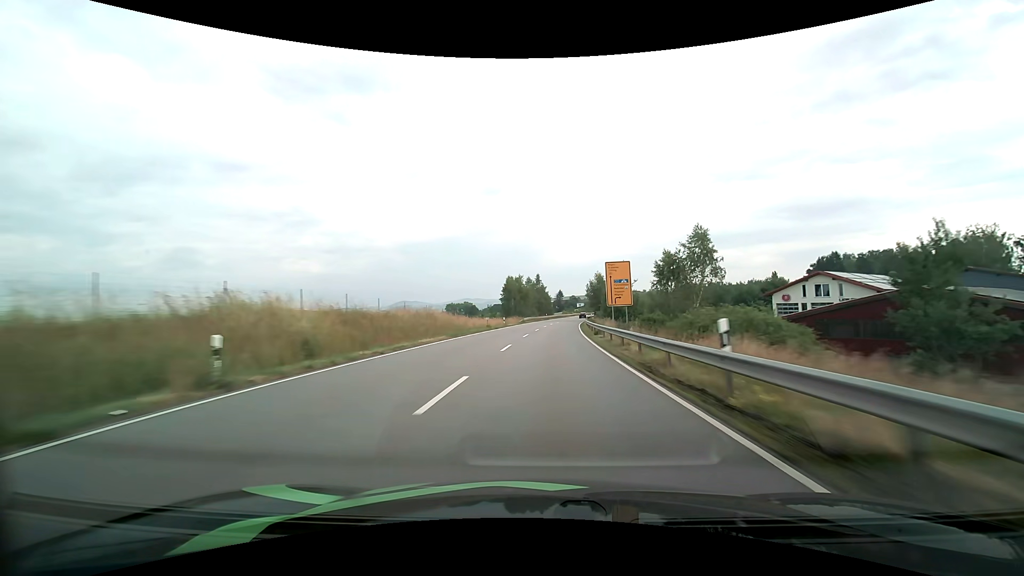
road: primary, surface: asphalt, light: Day
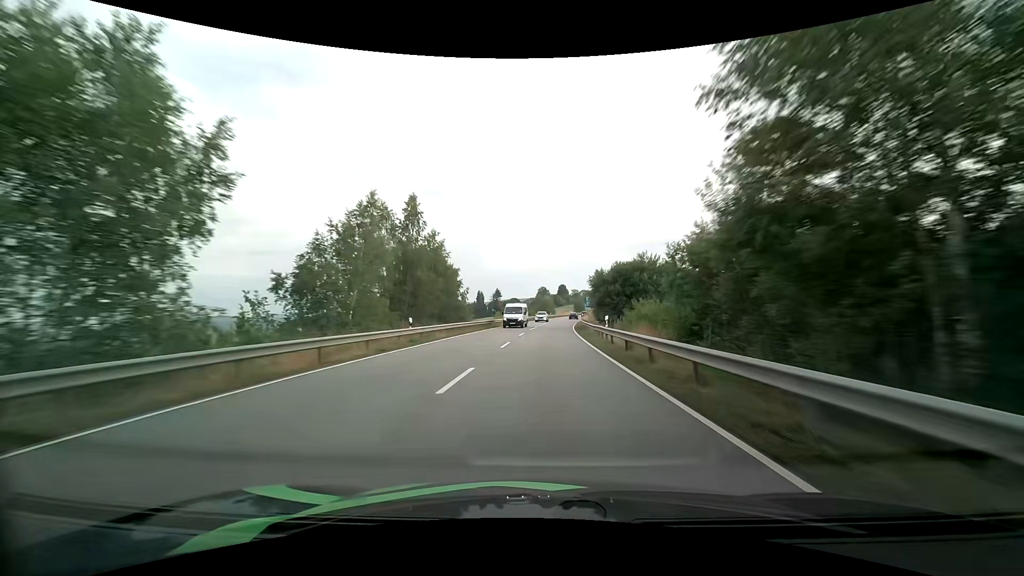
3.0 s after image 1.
(+4.9, +82.6) m; +7°
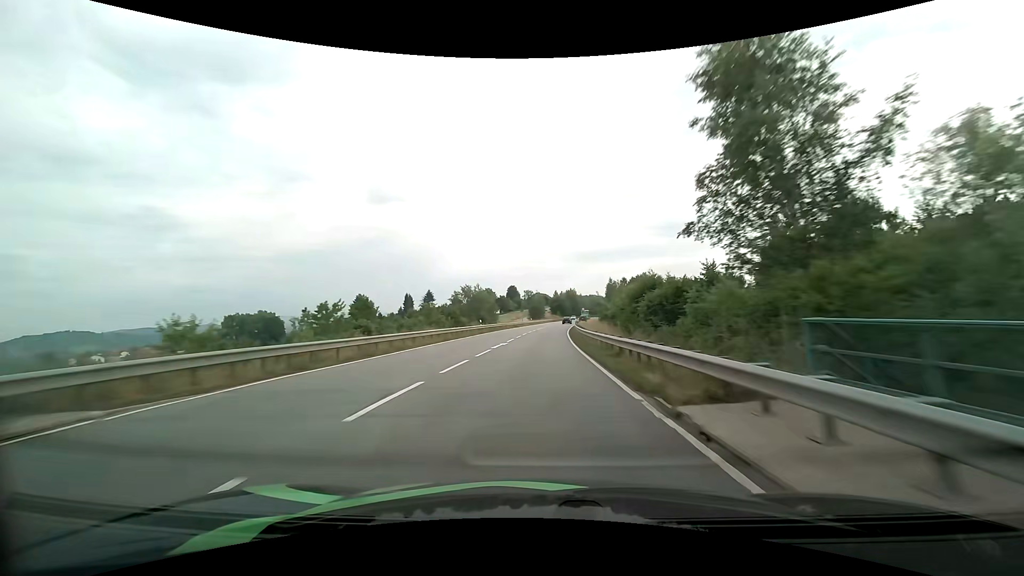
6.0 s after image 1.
(+3.8, +74.0) m; +6°
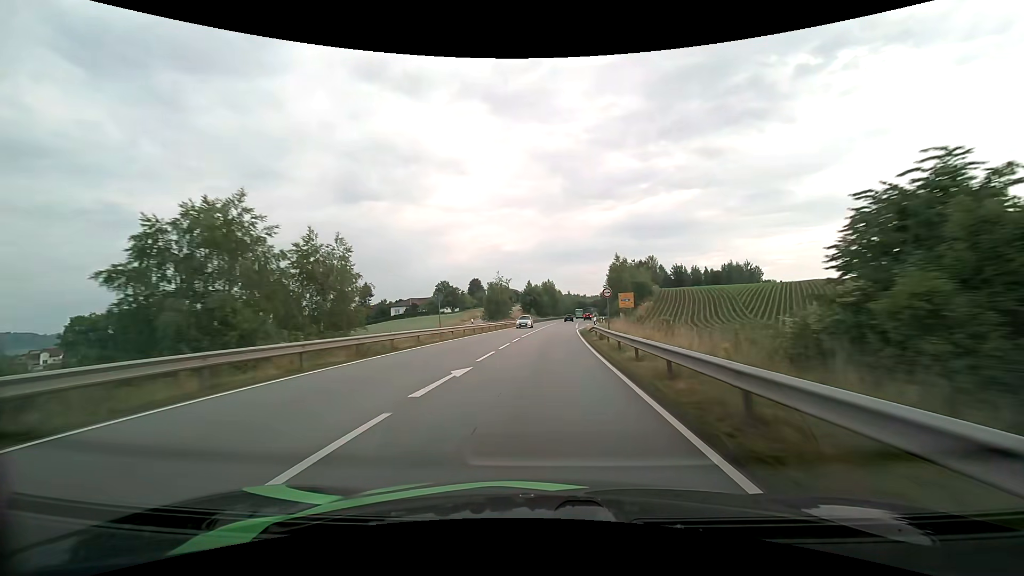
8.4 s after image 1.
(+1.8, +57.7) m; +3°
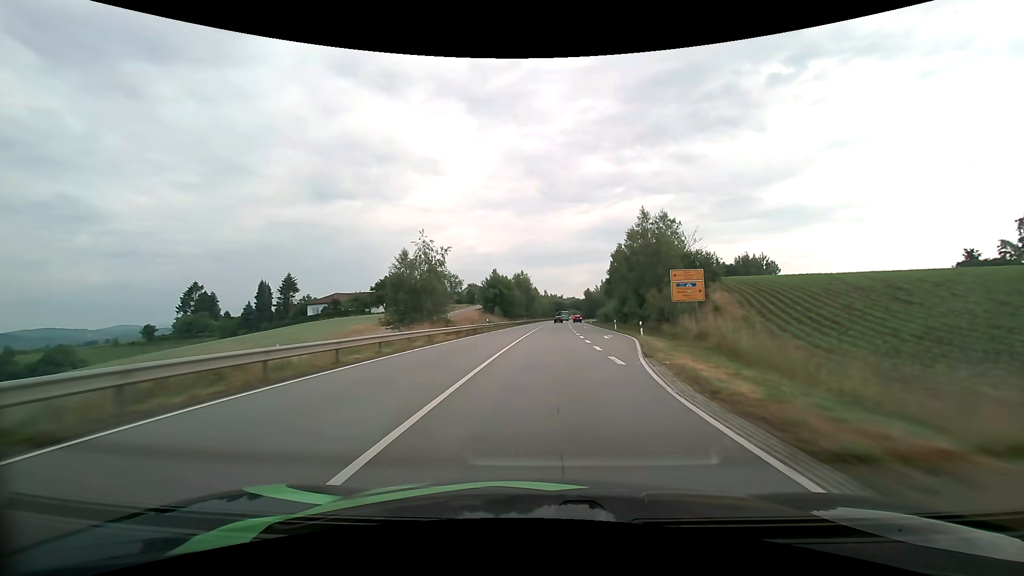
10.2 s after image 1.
(+1.0, +42.3) m; +3°
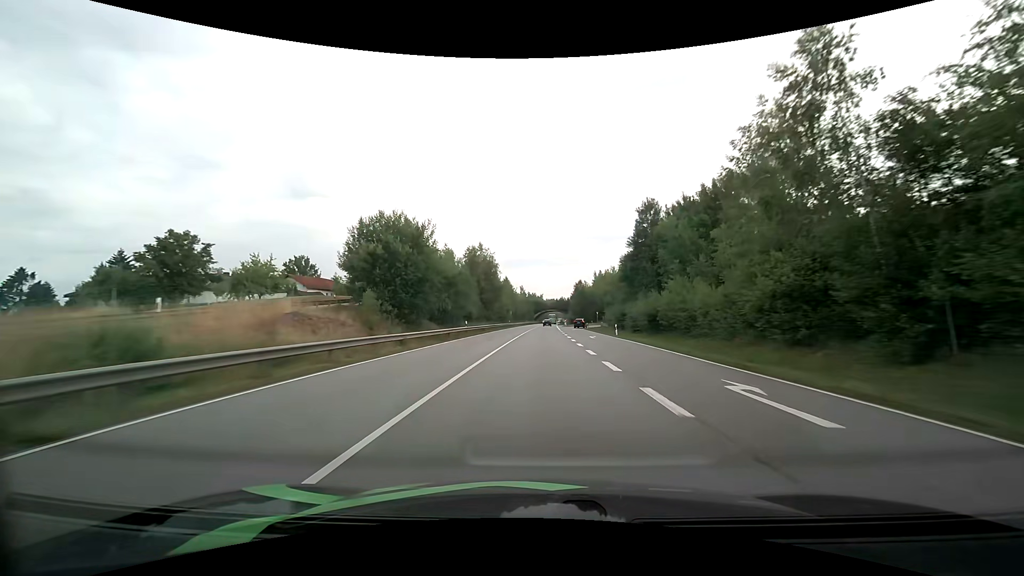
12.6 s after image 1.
(+1.6, +55.6) m; +3°
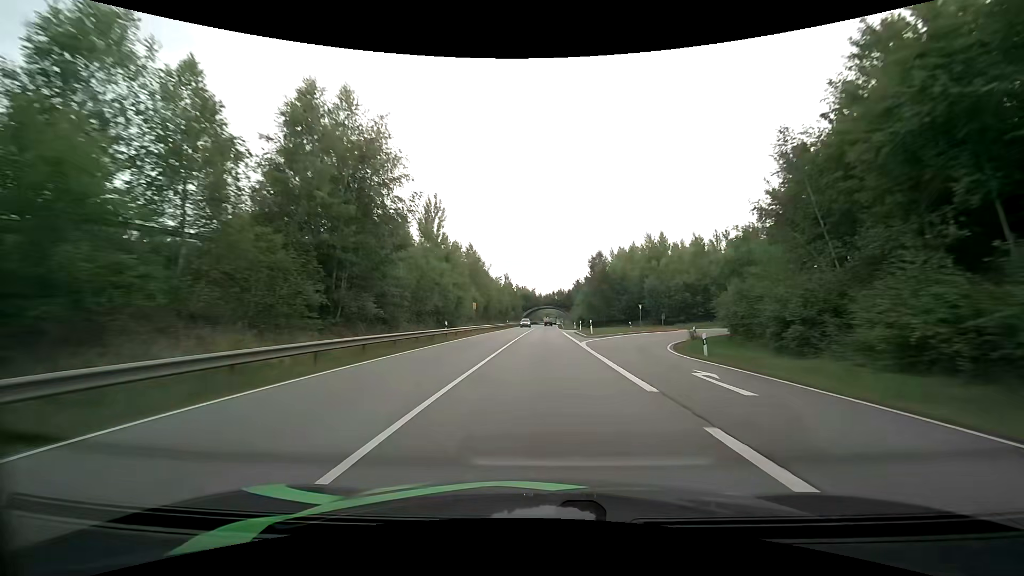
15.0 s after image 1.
(+0.5, +57.7) m; +1°
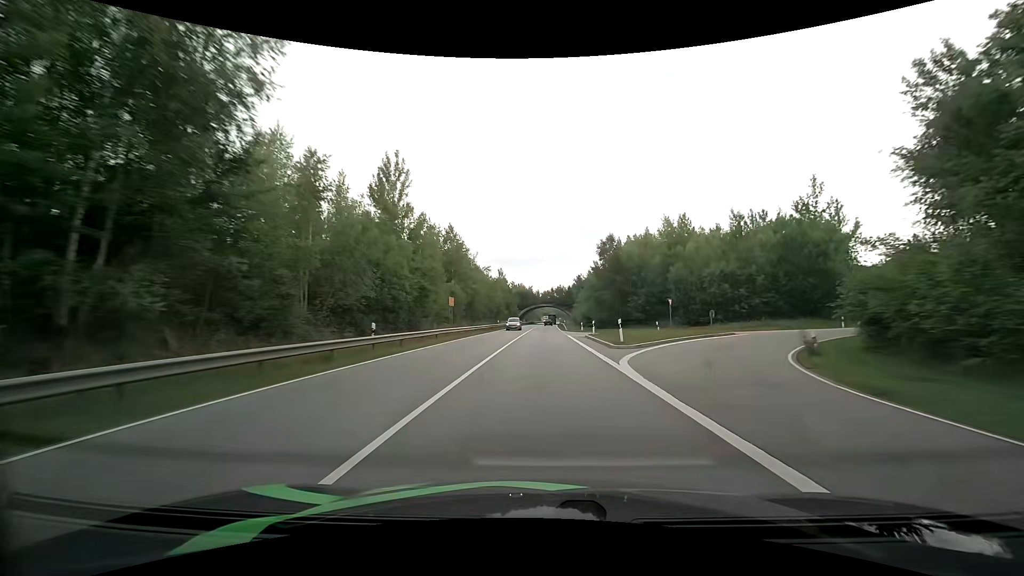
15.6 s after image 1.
(+0.1, +15.0) m; +1°
(0, +10) (0, +20) (0, +30) (0, +40) (0, +50) (0, +60) (+1, +70) (+1, +80) (+1, +90) (+1, +100) m
